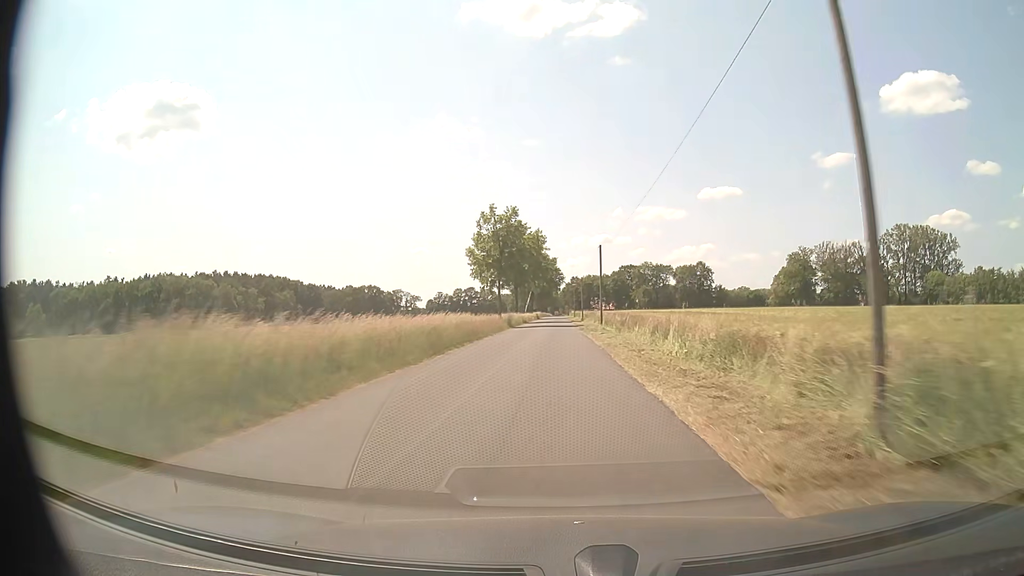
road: residential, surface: paved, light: Day
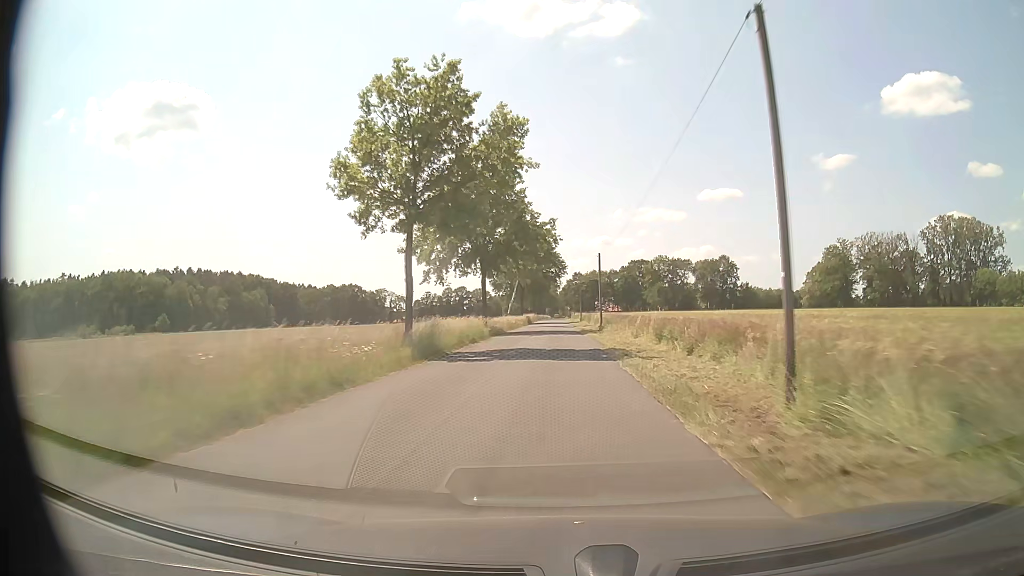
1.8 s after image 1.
(0.0, +37.3) m; 0°
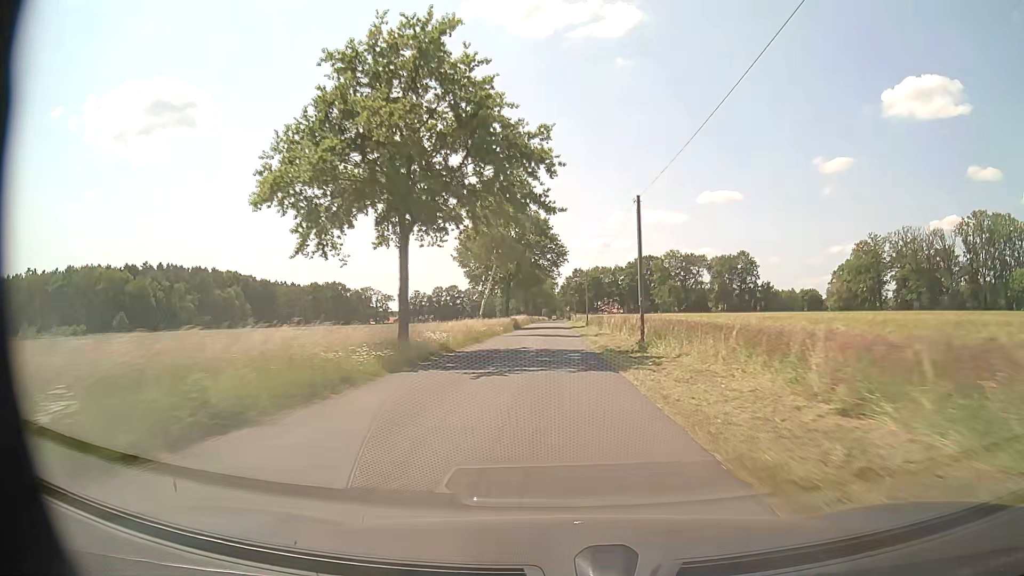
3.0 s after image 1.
(0.0, +24.9) m; 0°
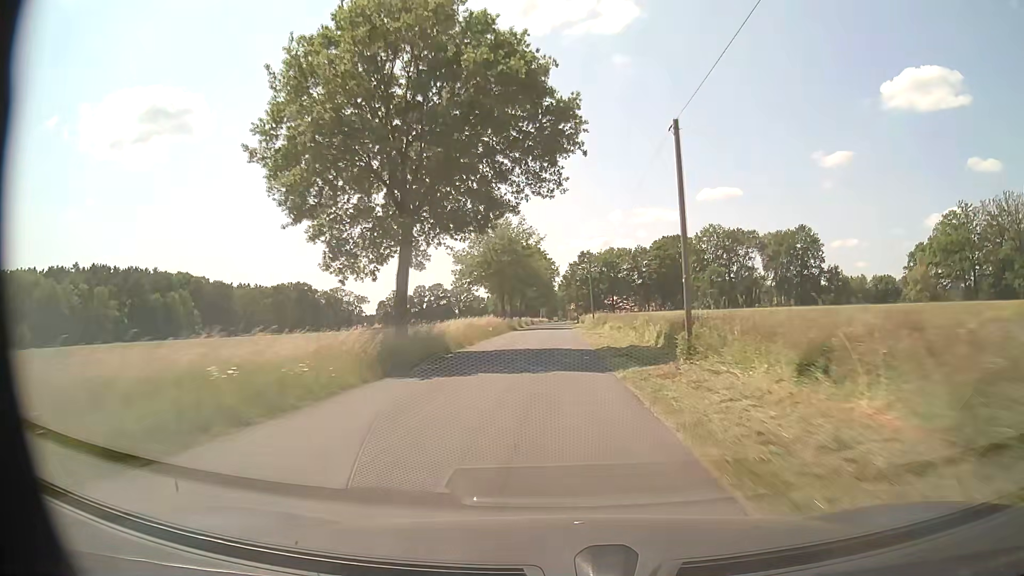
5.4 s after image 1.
(+0.1, +50.0) m; 0°
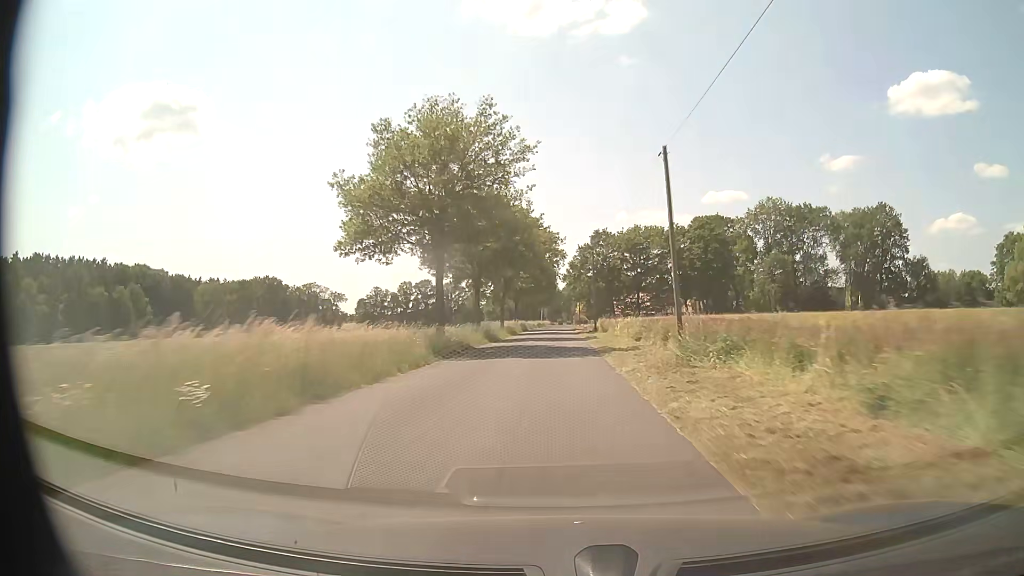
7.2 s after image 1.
(-0.1, +37.4) m; -1°
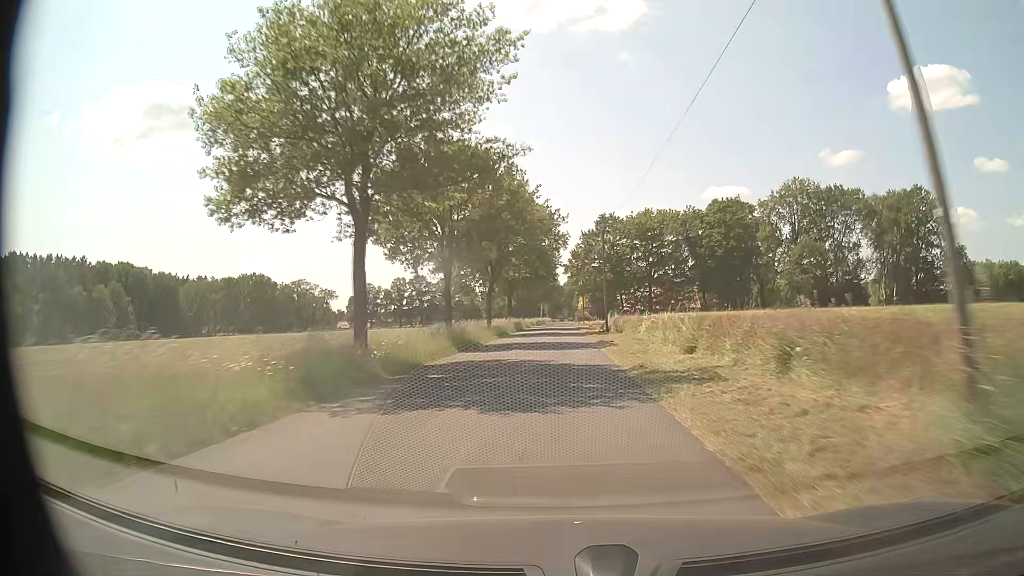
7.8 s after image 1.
(0.0, +12.3) m; 0°
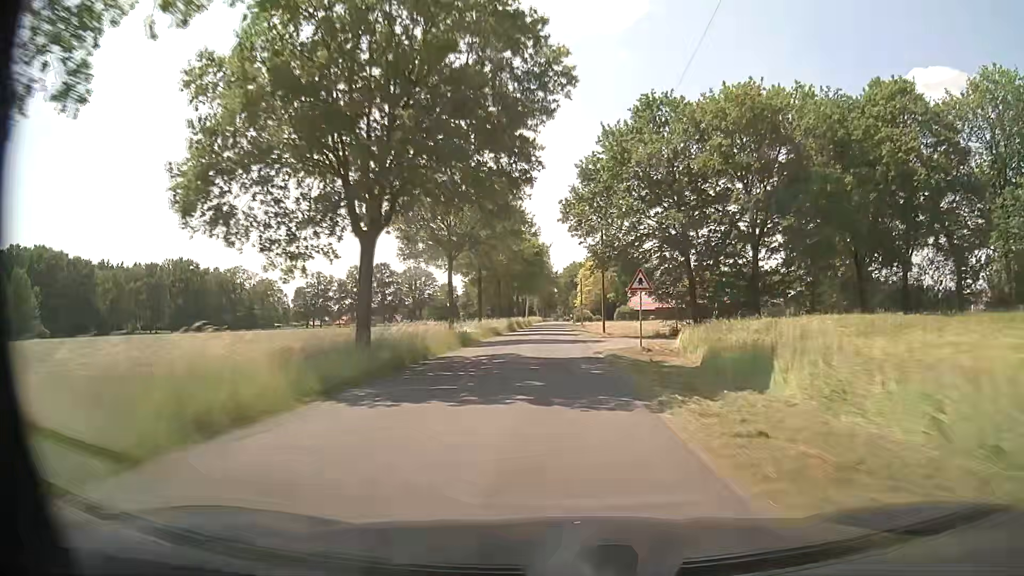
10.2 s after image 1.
(+0.3, +49.1) m; 0°
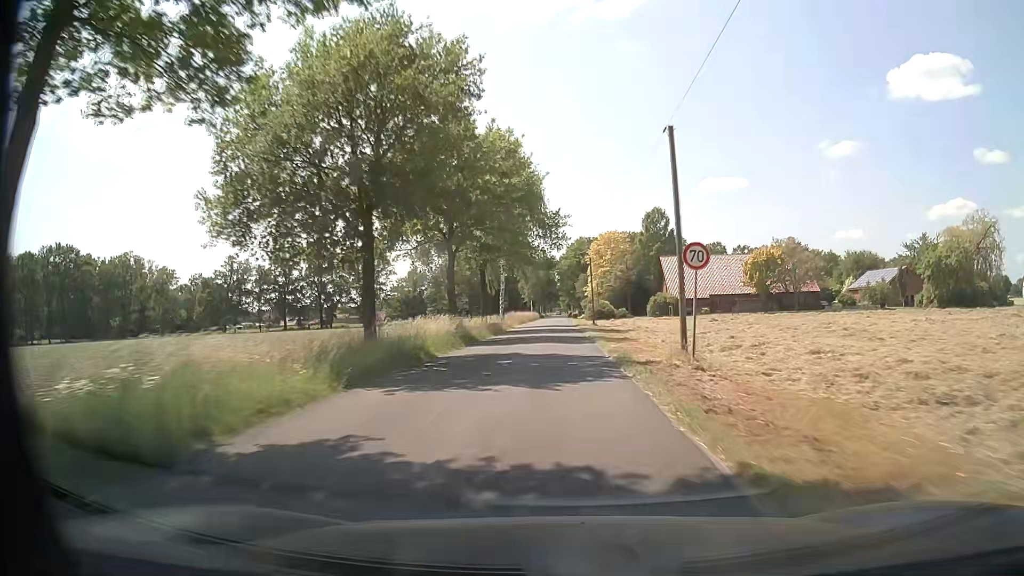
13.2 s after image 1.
(0.0, +59.9) m; 0°
(0, +10) (0, +20) (0, +30) (0, +40) (0, +50) (0, +60) (0, +70) (0, +80) (0, +90) (0, +100) m
